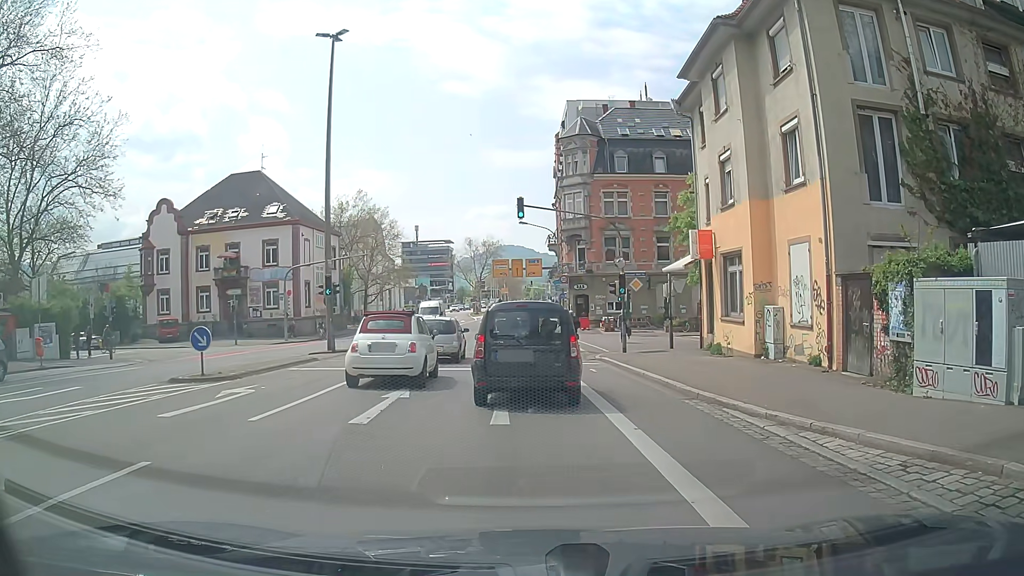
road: secondary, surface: asphalt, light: Day
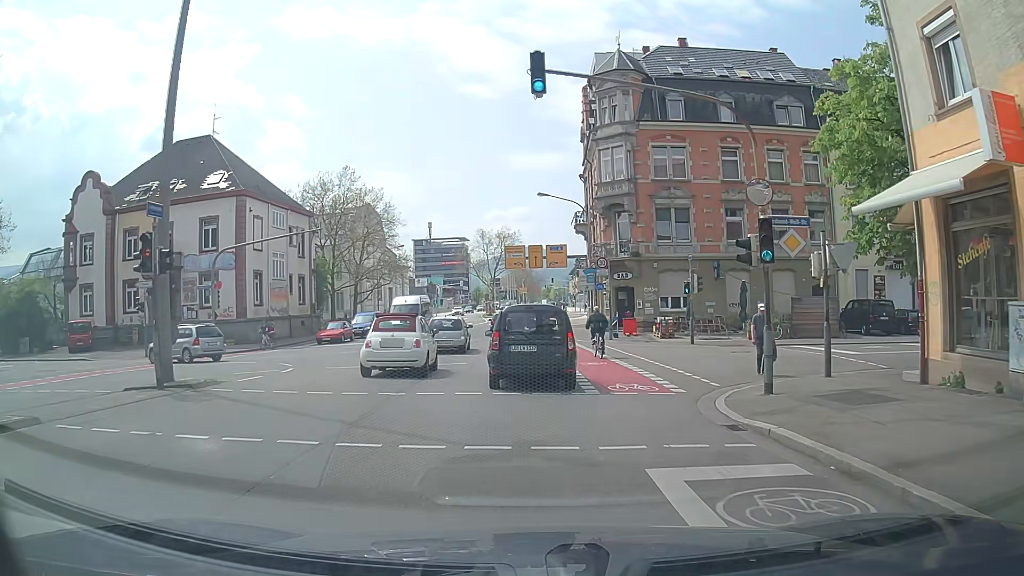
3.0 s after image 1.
(-0.2, +15.5) m; -3°
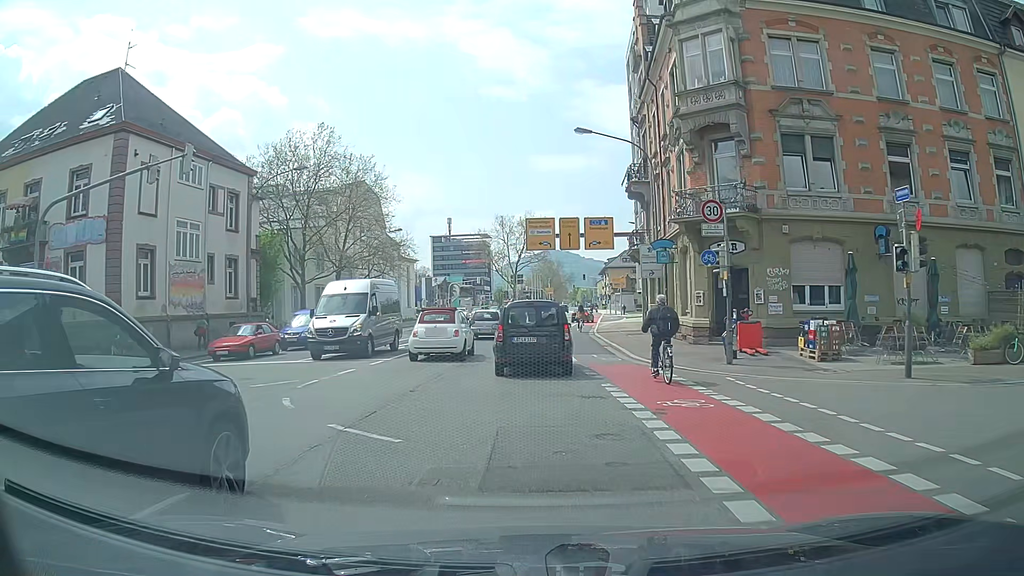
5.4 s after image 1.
(0.0, +17.4) m; -2°
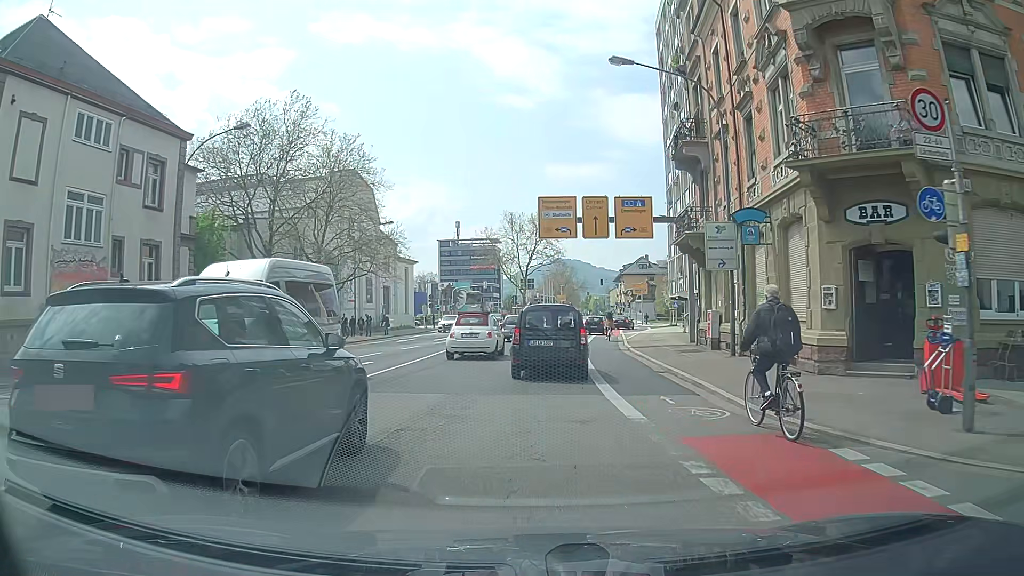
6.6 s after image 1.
(0.0, +9.9) m; 0°
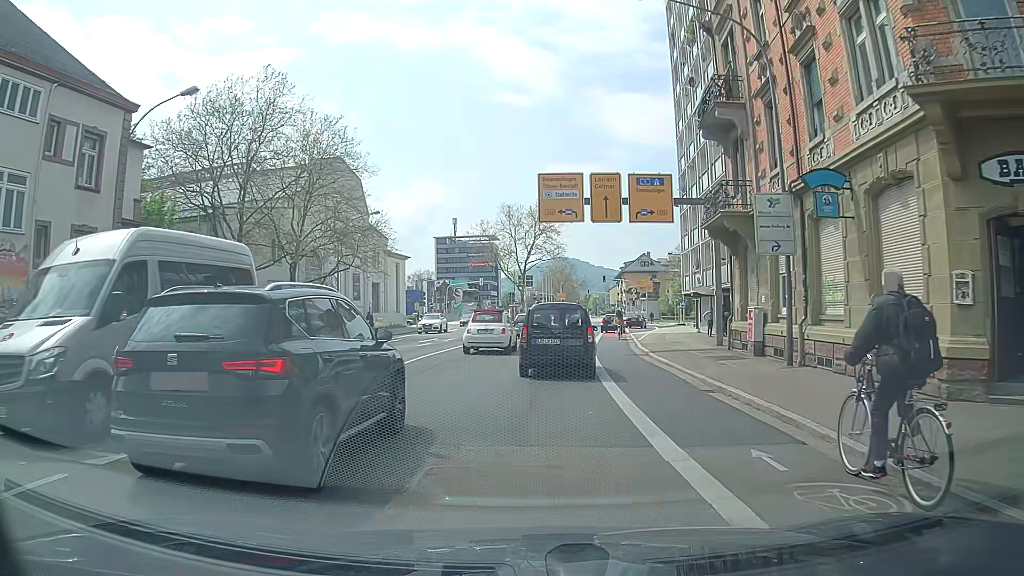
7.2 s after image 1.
(0.0, +5.0) m; 0°
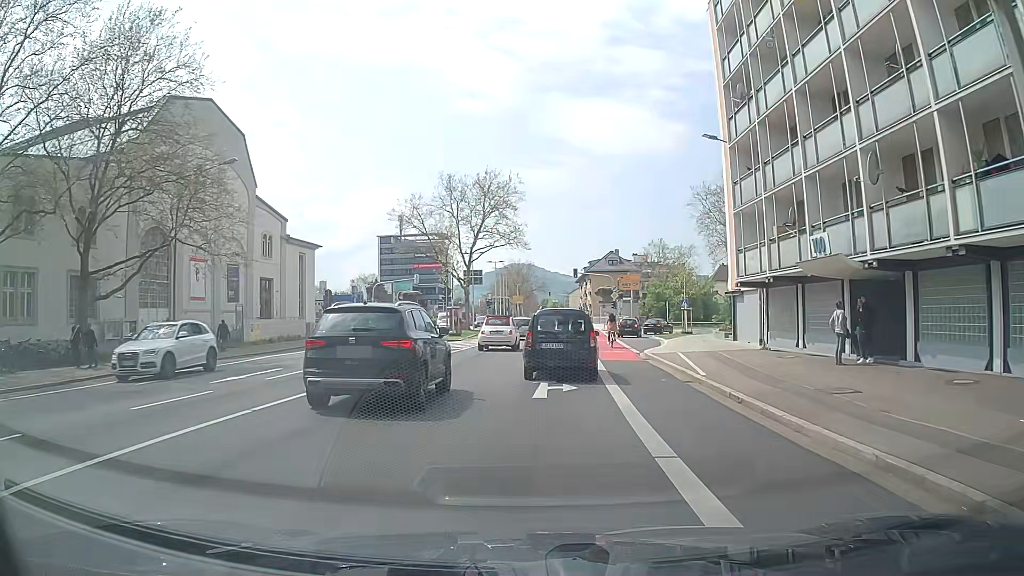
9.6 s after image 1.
(+0.6, +21.0) m; +3°
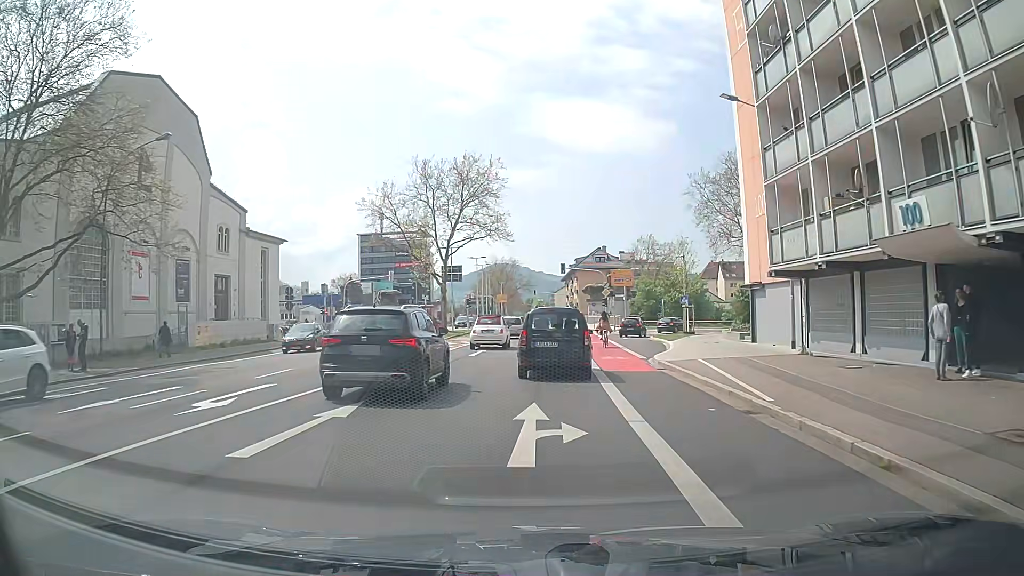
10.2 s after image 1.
(+0.1, +5.6) m; +2°
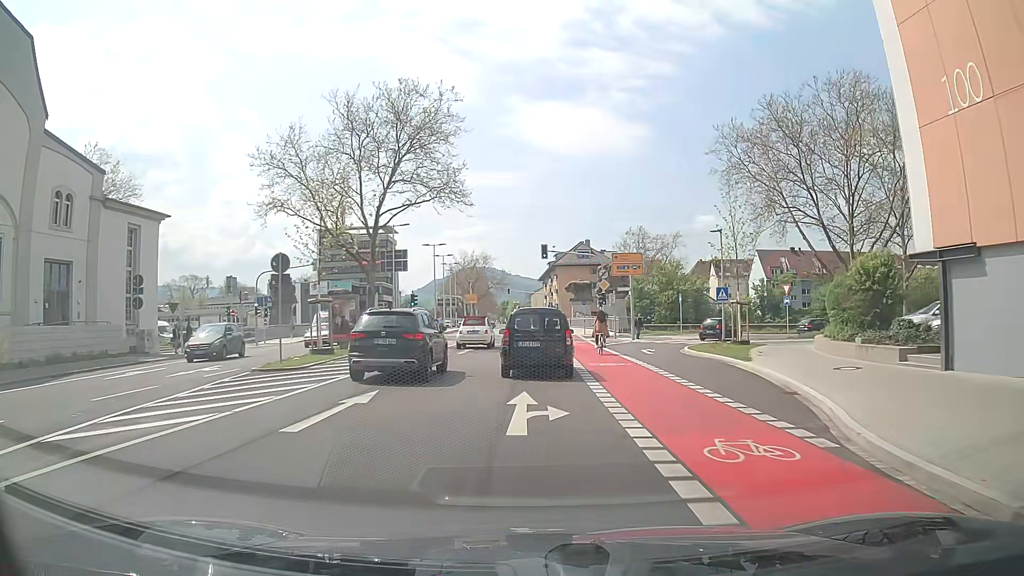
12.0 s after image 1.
(0.0, +17.3) m; +2°
(0, +10) (0, +20) (0, +30) (0, +40) (-1, +50) (-1, +60) (-1, +70) (-2, +80) (-3, +90) (-3, +100) m
